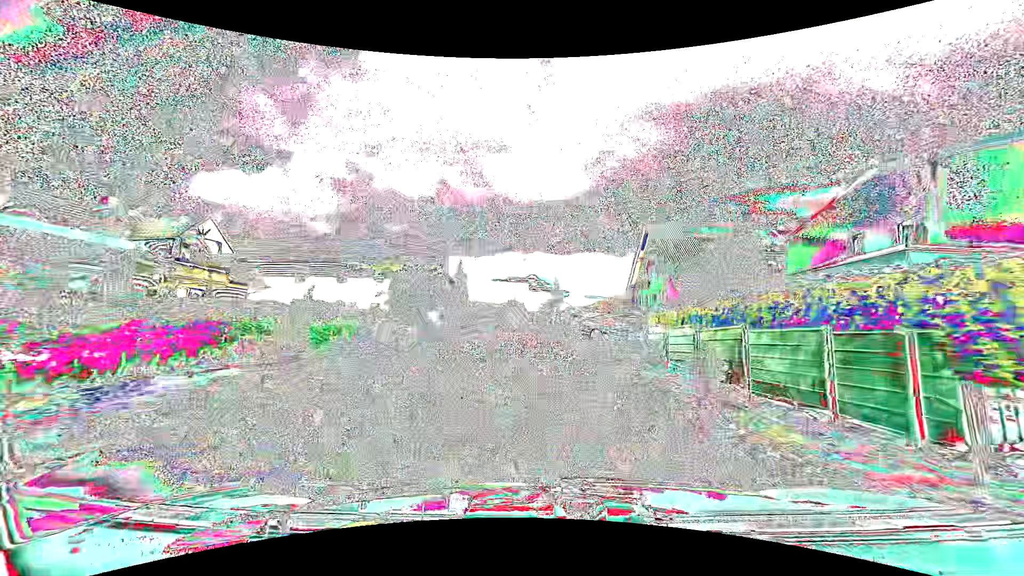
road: tertiary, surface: asphalt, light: Day
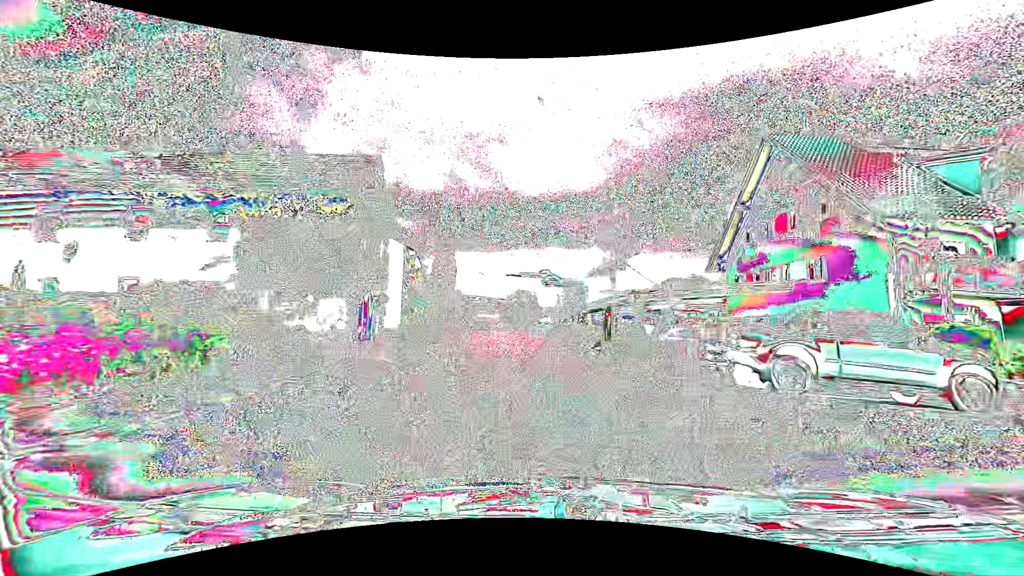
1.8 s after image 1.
(-0.2, +26.1) m; -1°
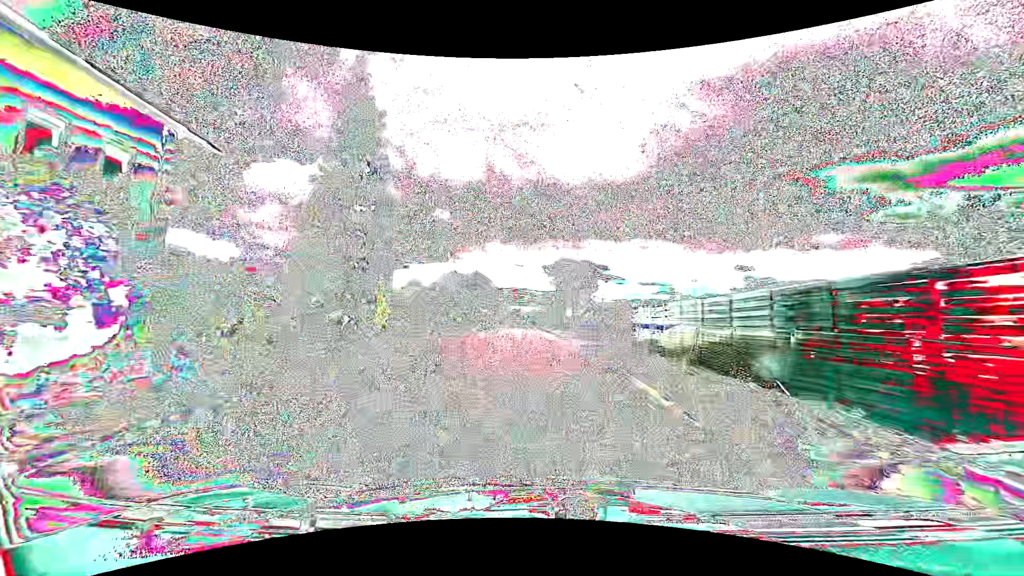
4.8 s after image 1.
(-2.1, +43.1) m; -5°
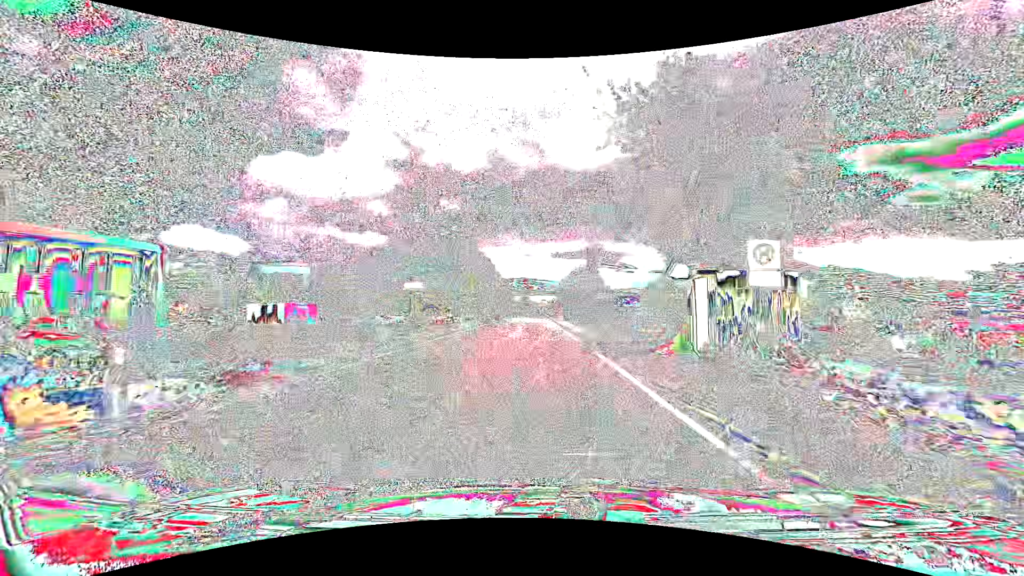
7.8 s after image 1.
(-0.6, +44.8) m; -1°
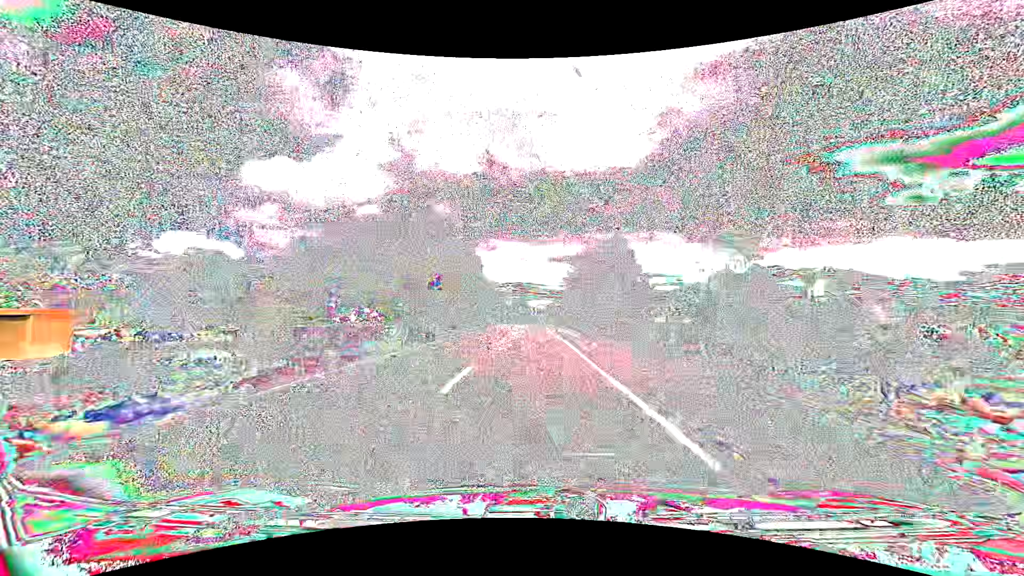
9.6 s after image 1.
(+0.1, +28.0) m; 0°
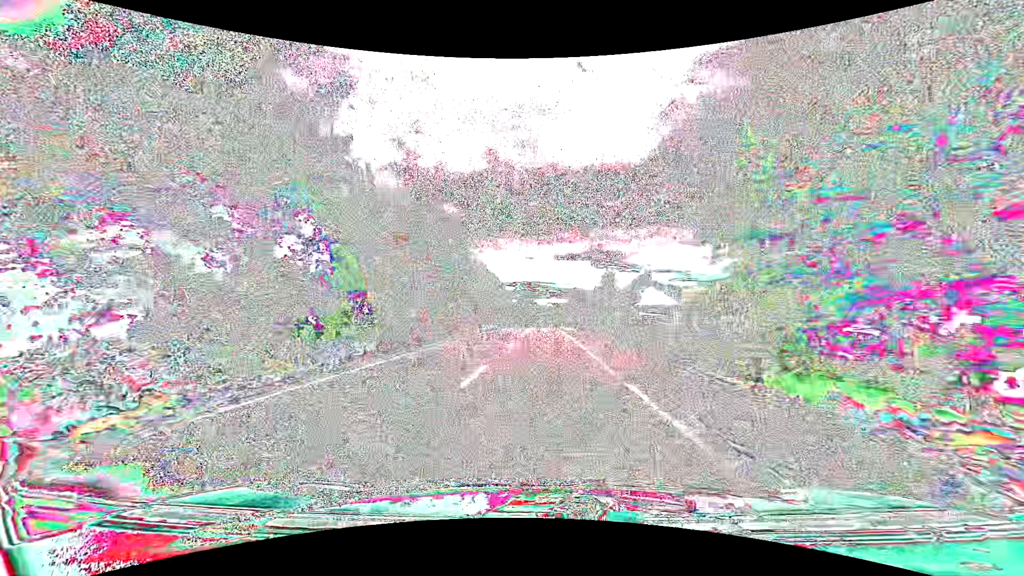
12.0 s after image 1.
(-0.1, +37.4) m; -1°
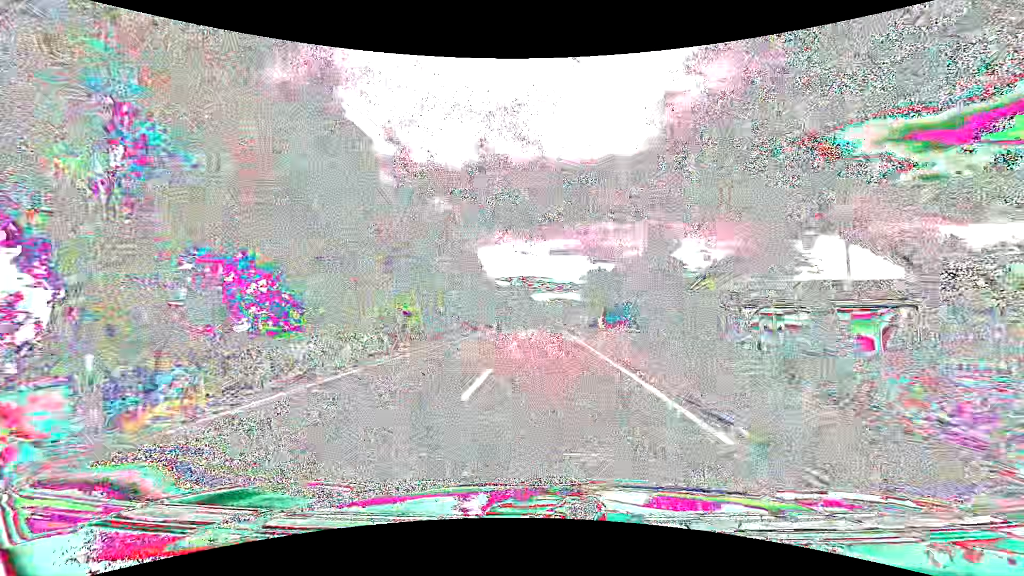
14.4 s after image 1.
(+0.2, +37.3) m; +1°
